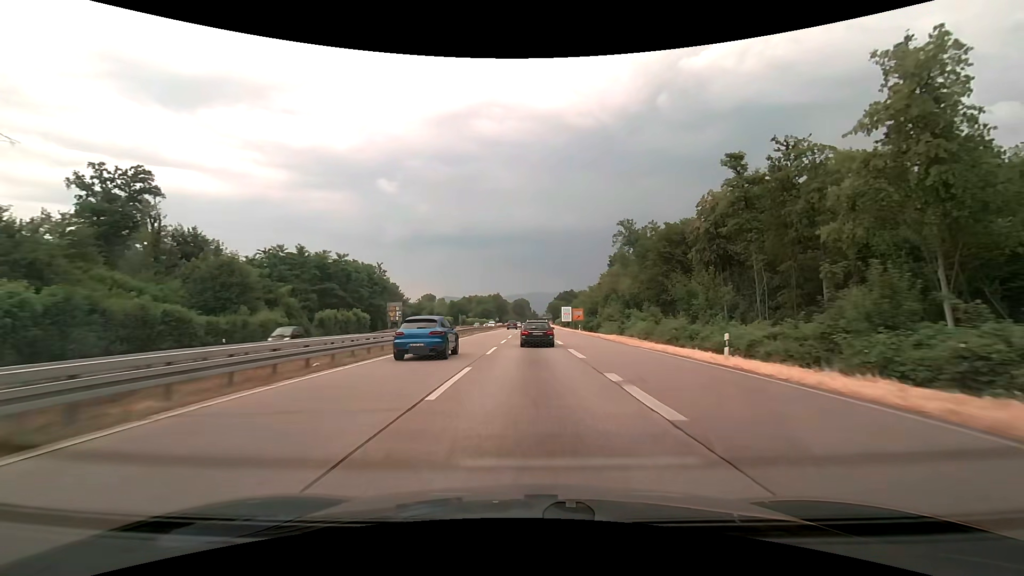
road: trunk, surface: asphalt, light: Day
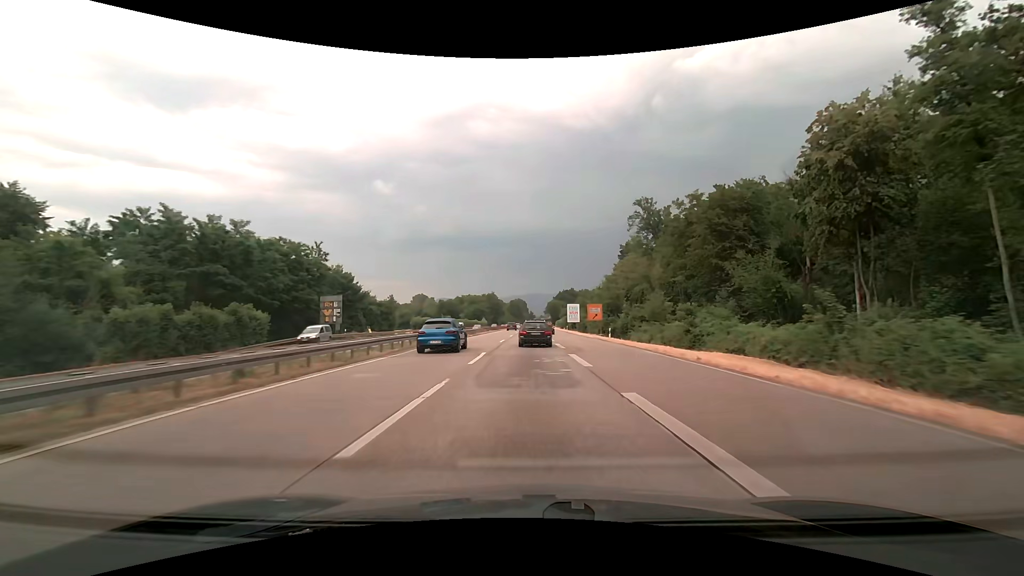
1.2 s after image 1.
(0.0, +27.5) m; 0°
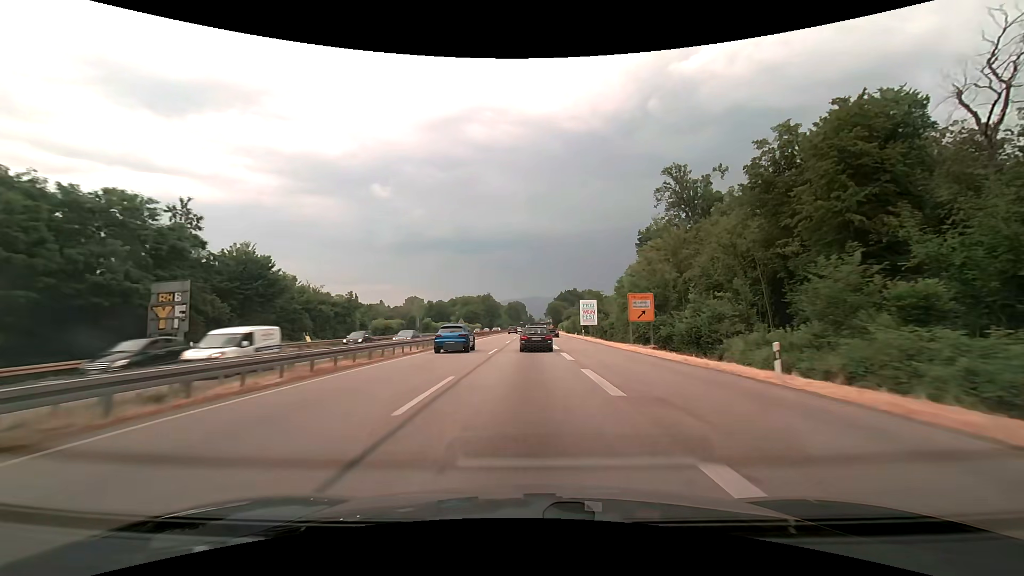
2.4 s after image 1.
(0.0, +27.7) m; 0°
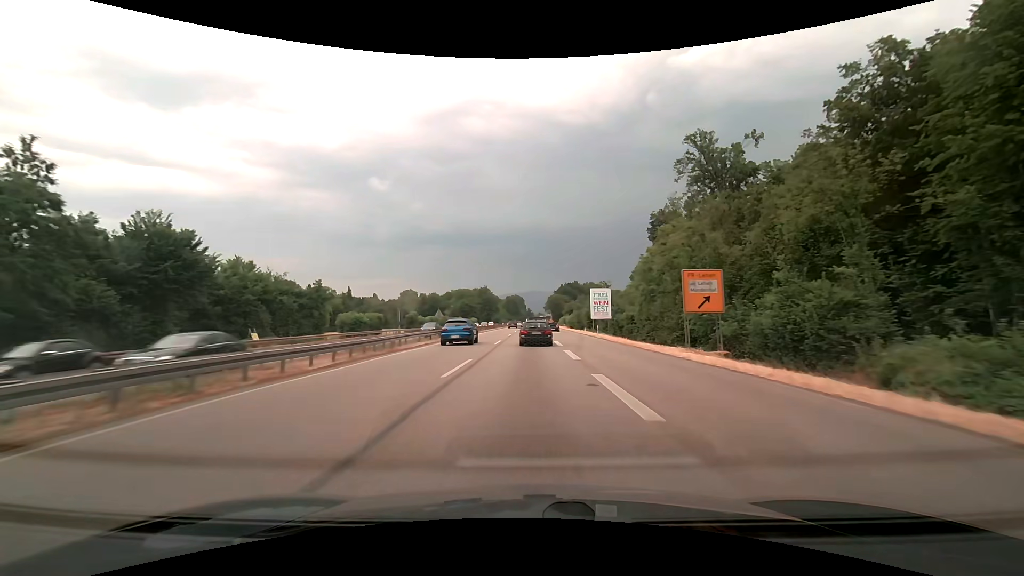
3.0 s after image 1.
(0.0, +13.9) m; 0°
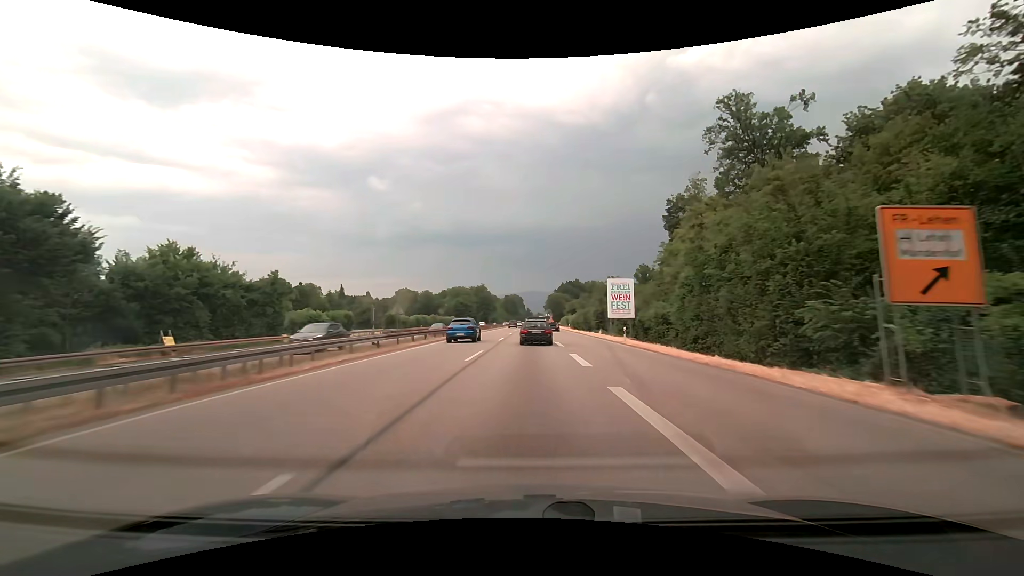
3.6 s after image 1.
(0.0, +13.9) m; 0°
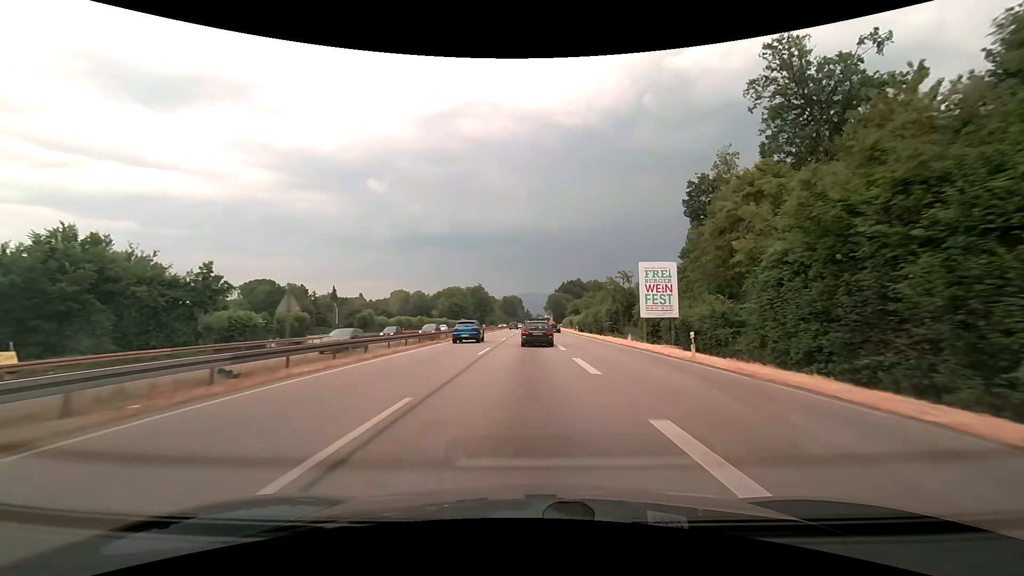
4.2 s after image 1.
(0.0, +14.0) m; 0°
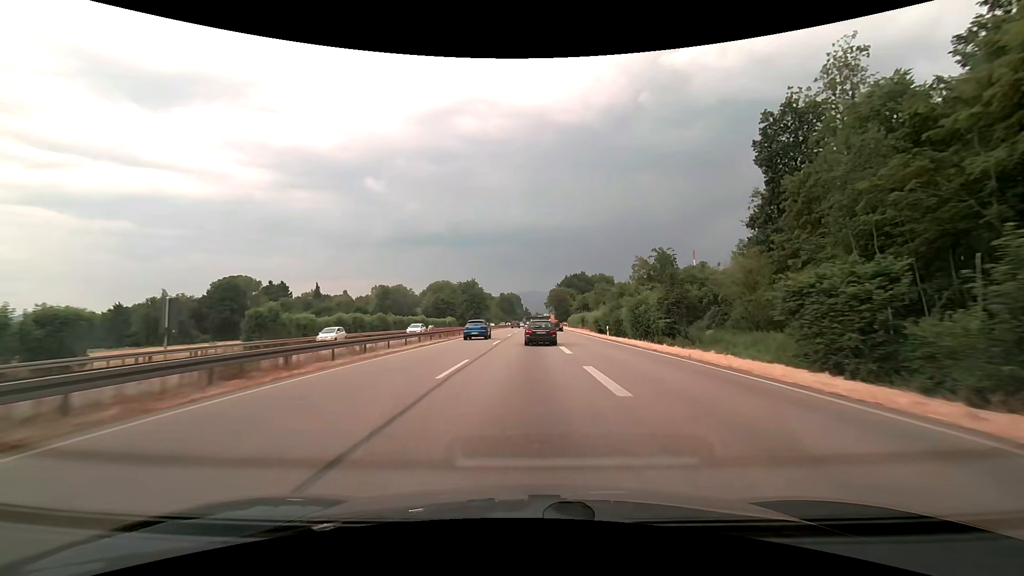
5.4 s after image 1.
(0.0, +28.1) m; 0°
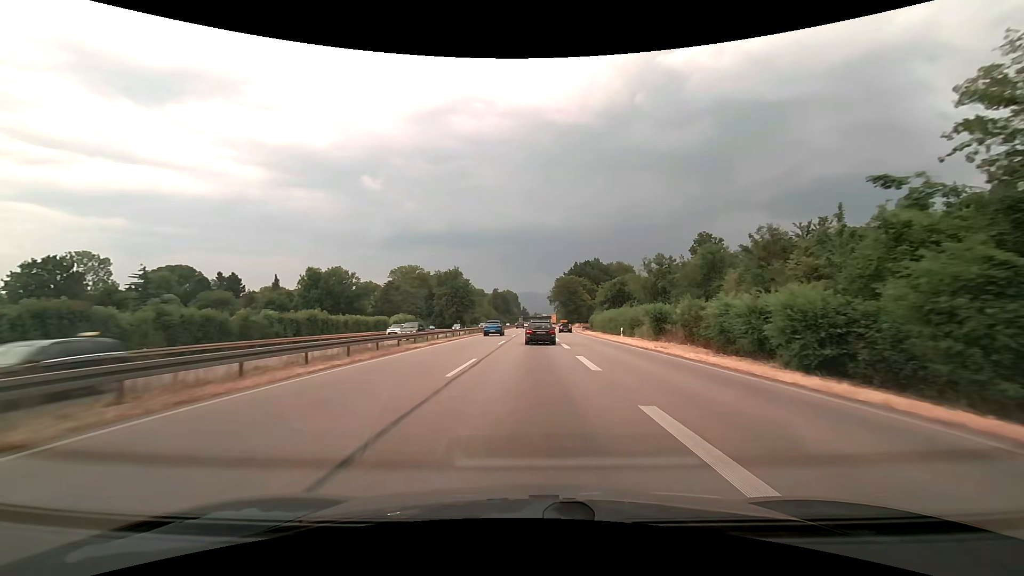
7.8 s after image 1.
(+0.1, +55.1) m; 0°
(0, +10) (0, +20) (0, +30) (0, +40) (0, +50) (0, +60) (0, +70) (0, +80) (+1, +90) (+1, +100) m
